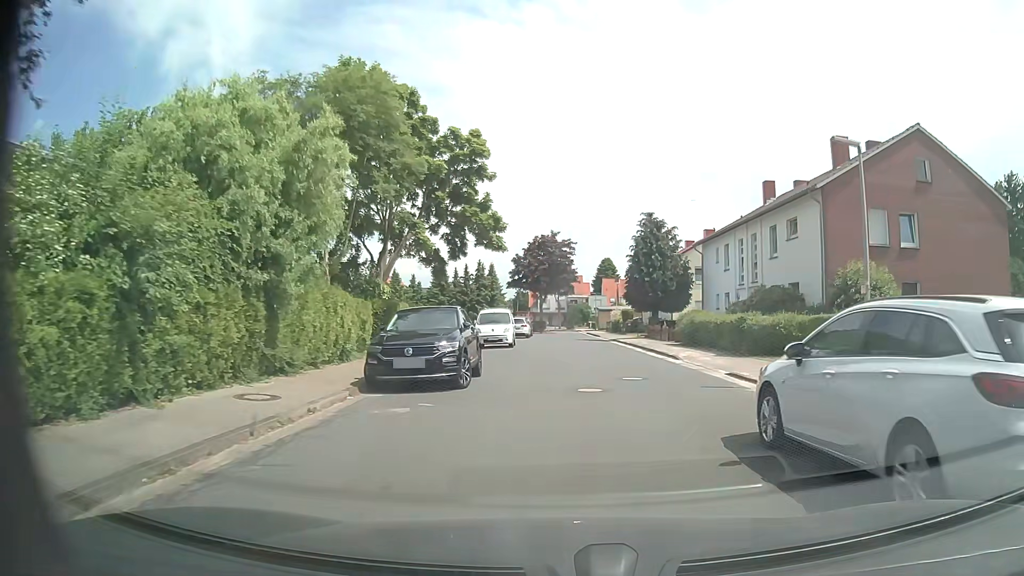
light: Day
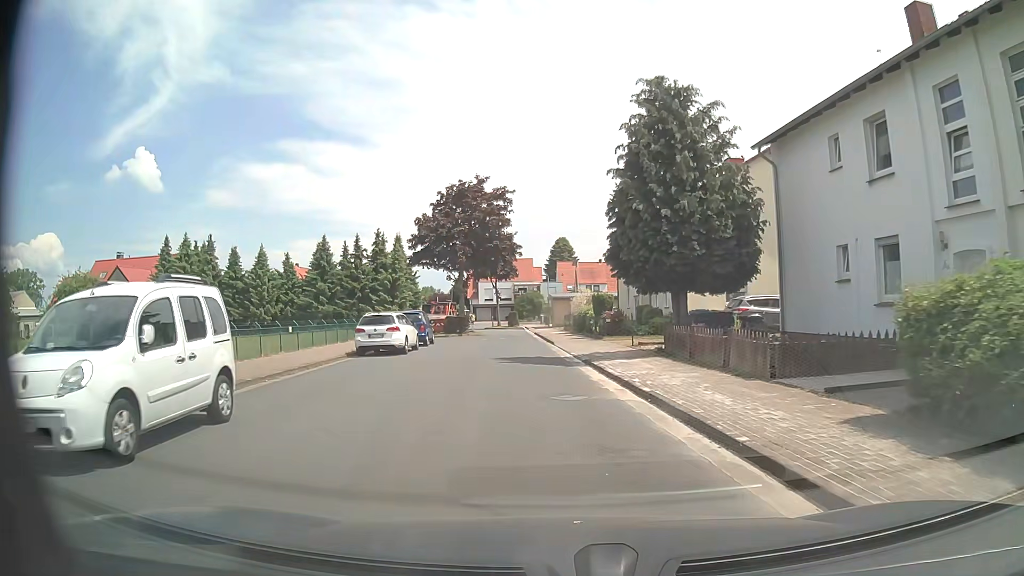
(+1.6, +25.4) m; +4°
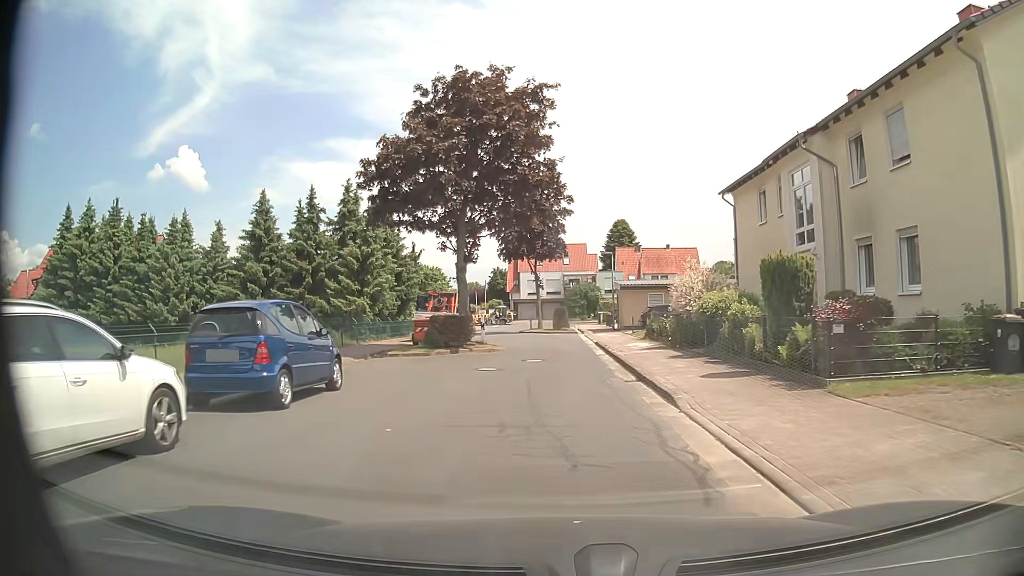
(-1.0, +20.3) m; -5°
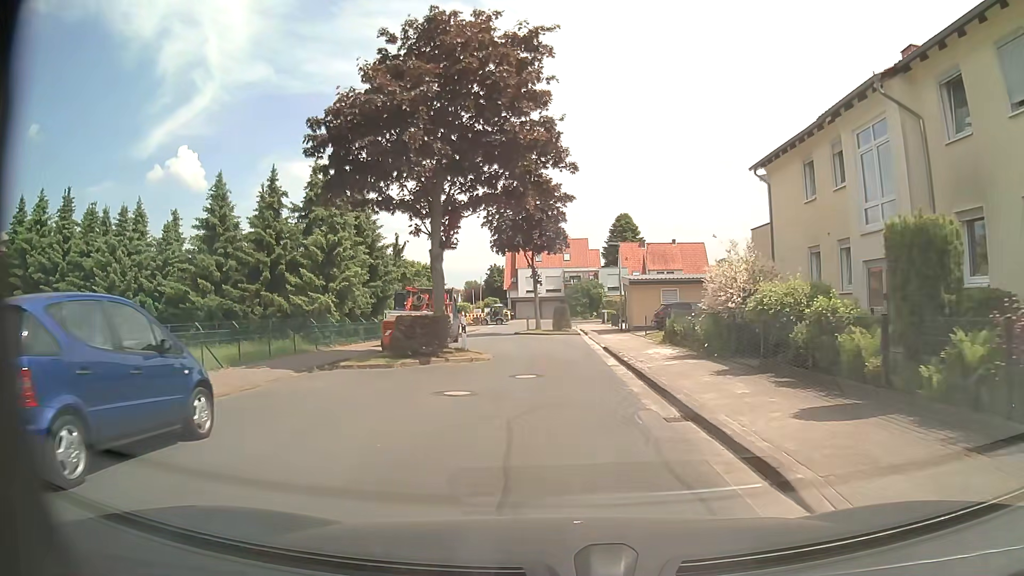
(+0.1, +4.9) m; 0°
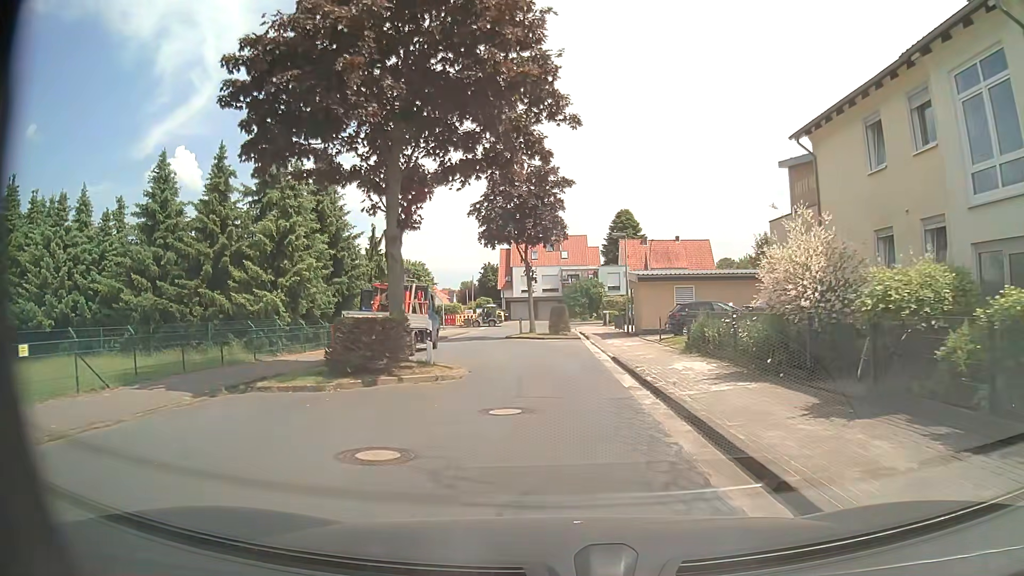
(0.0, +4.8) m; +1°
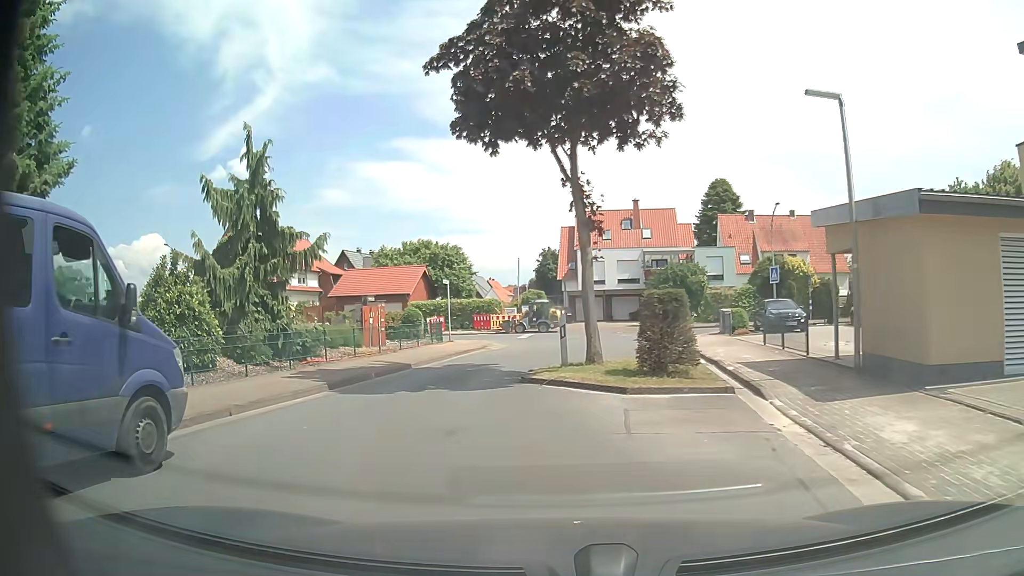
(-0.2, +20.9) m; -6°
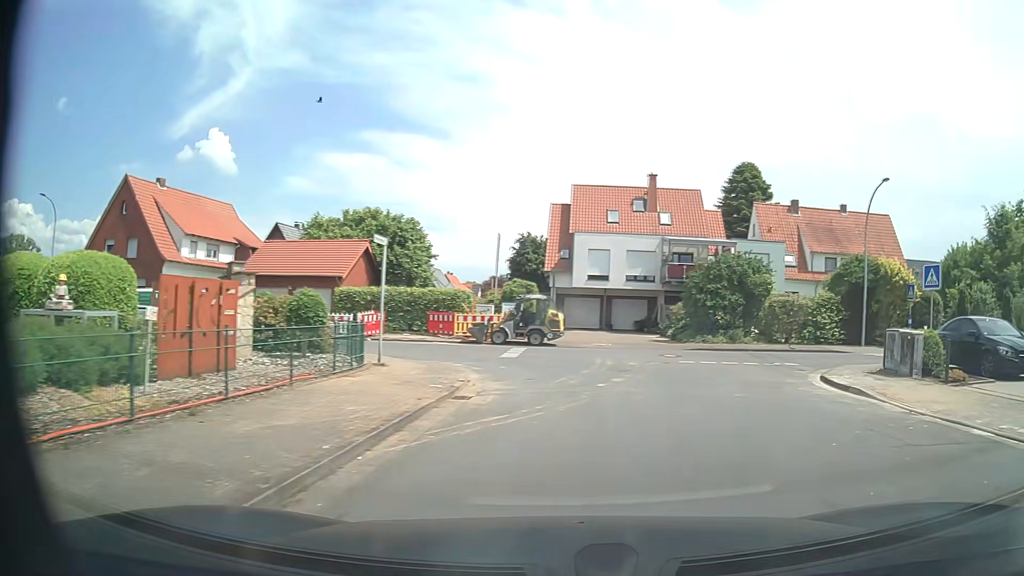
(-2.3, +15.3) m; +4°
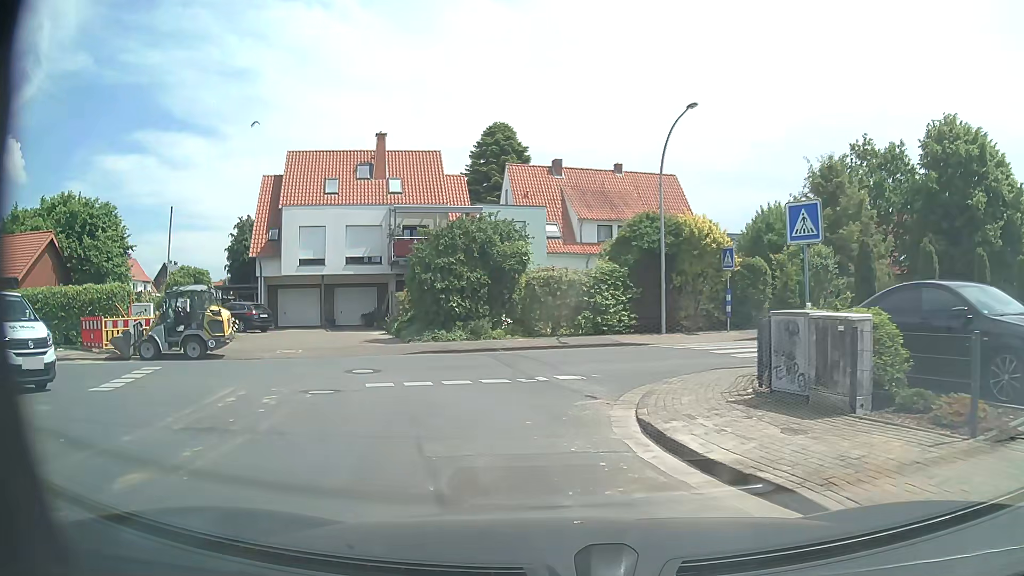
(+2.2, +8.8) m; +21°
(-1, +10) (-9, +15) (-19, +14) (-28, +10) (-38, +7) (-48, +4) (-57, +1) (-67, -2) (-76, -5) (-86, -8) m
